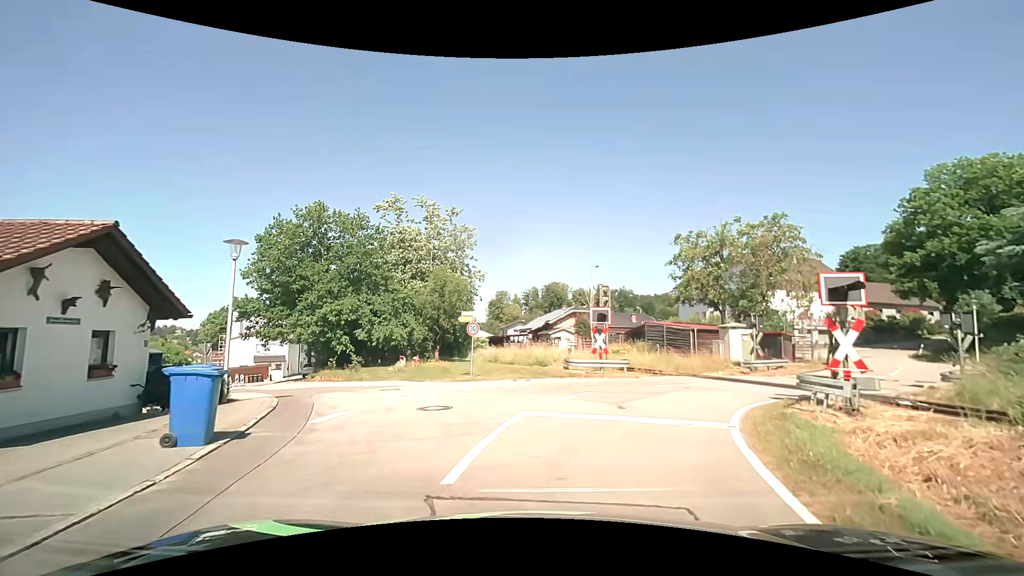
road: residential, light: Day
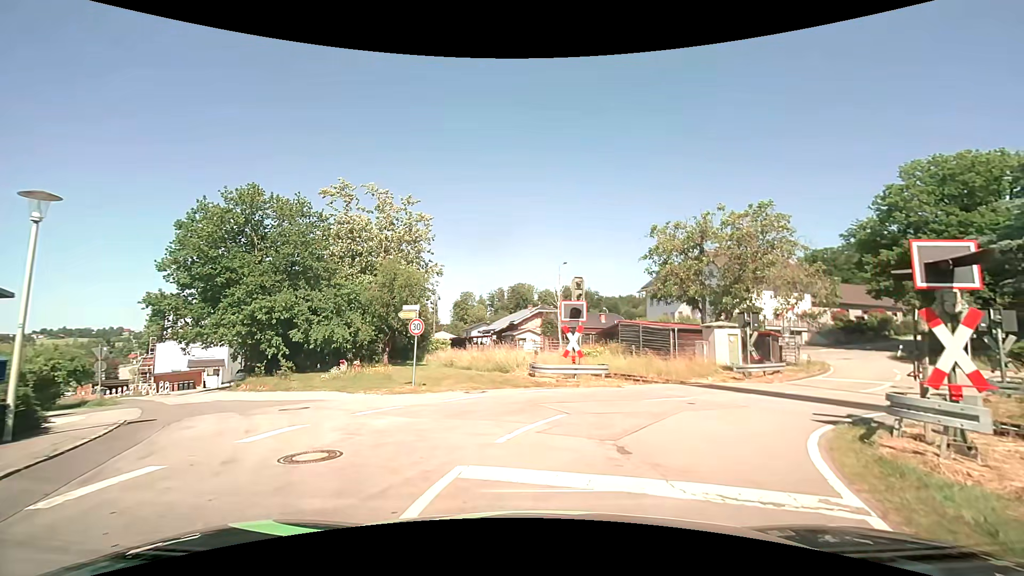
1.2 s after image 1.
(+0.1, +4.3) m; +4°
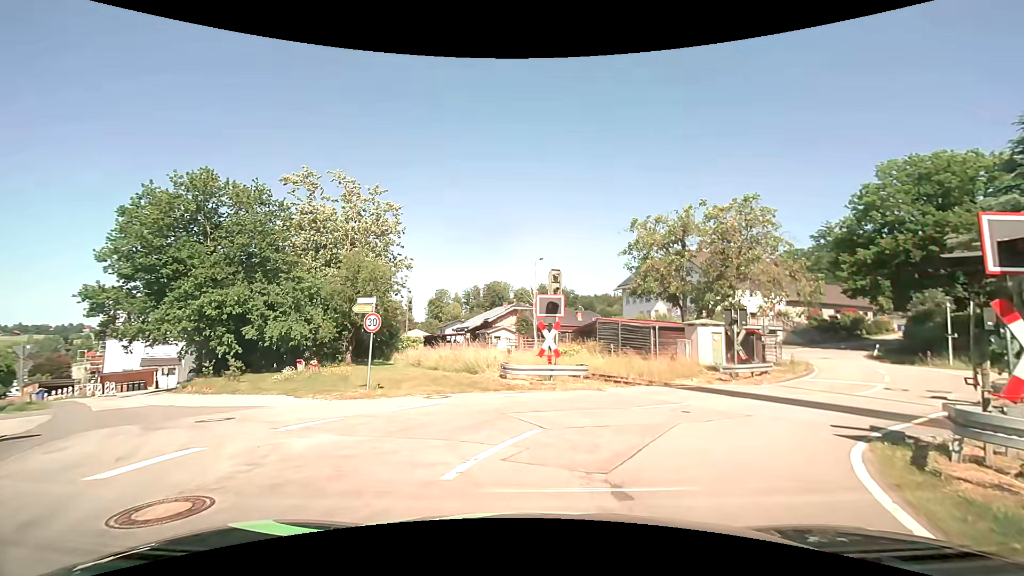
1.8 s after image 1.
(0.0, +1.9) m; +3°
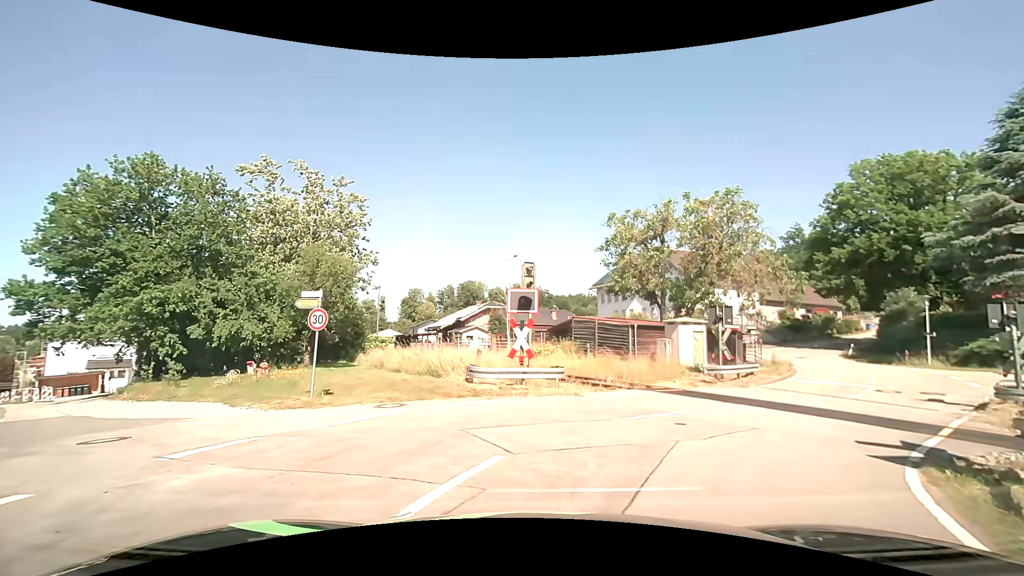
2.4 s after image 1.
(0.0, +1.8) m; +2°
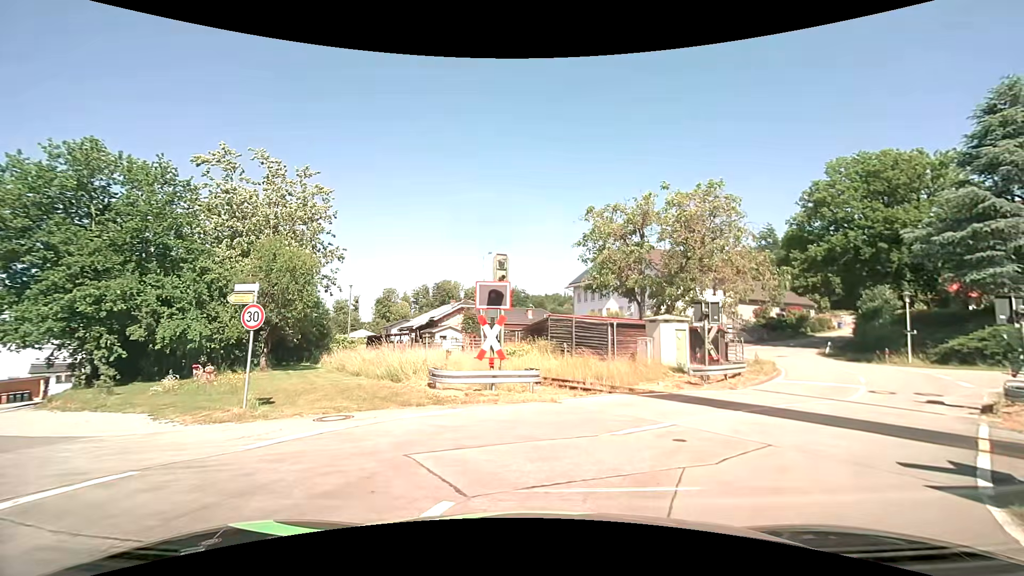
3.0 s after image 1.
(+0.1, +1.7) m; +4°
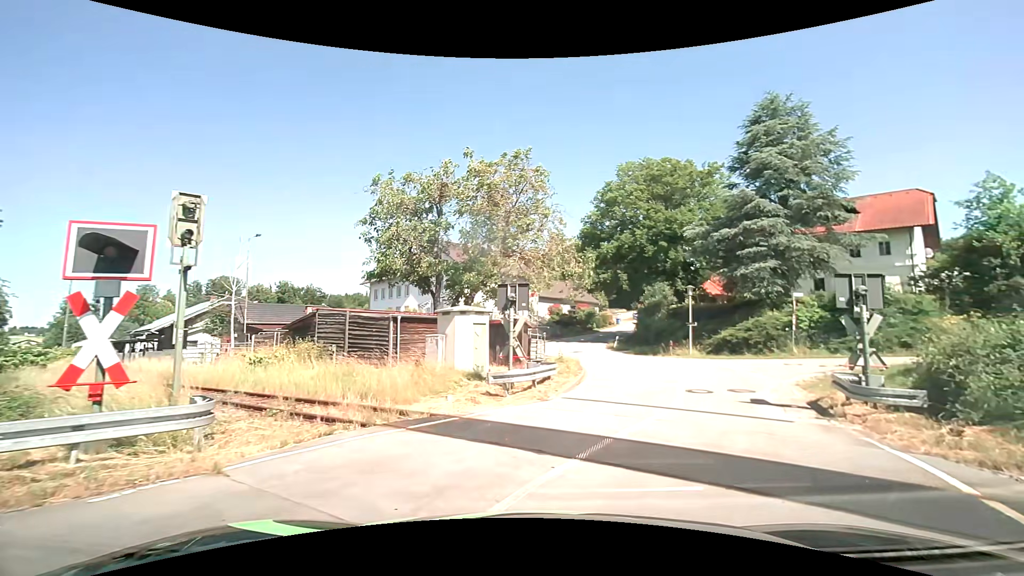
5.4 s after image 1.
(+0.9, +6.0) m; +21°
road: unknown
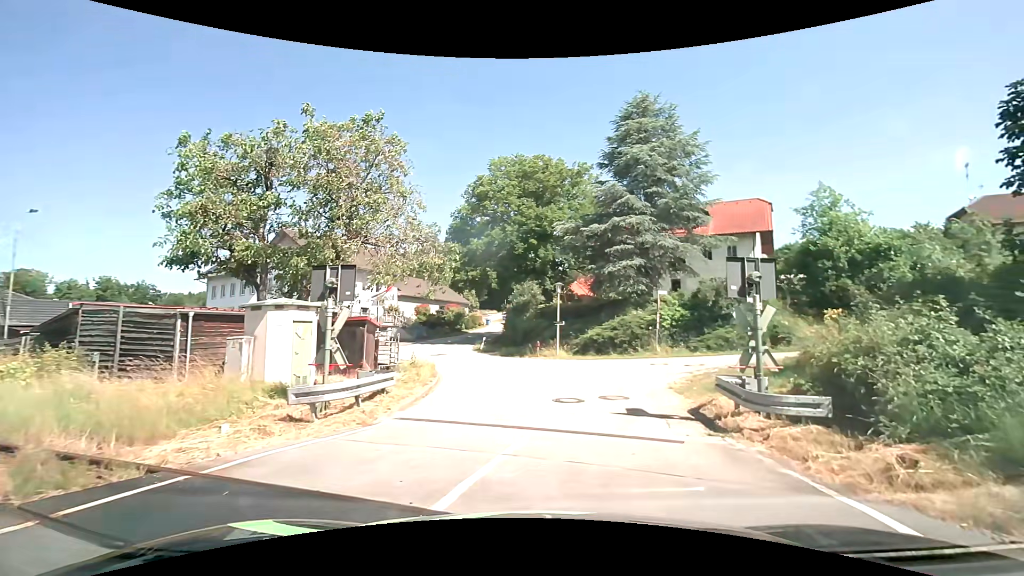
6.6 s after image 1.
(+0.5, +3.3) m; +15°
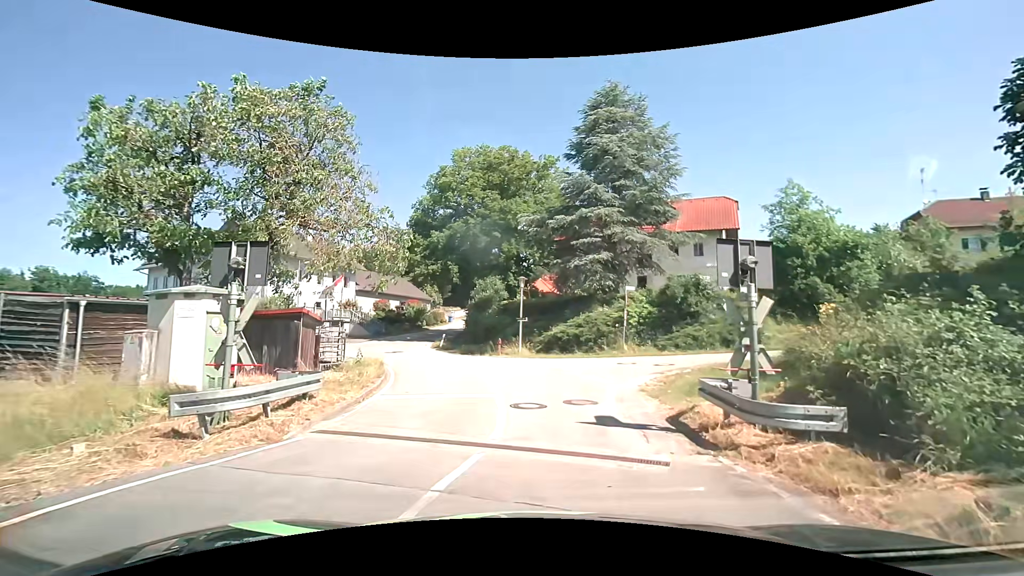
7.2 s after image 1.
(+0.1, +1.8) m; +3°
(+1, +10) (0, +20) (-3, +29) (-7, +38) (-9, +48) (-10, +58) (-9, +68) (-8, +78) (-8, +88) (-7, +98) m
